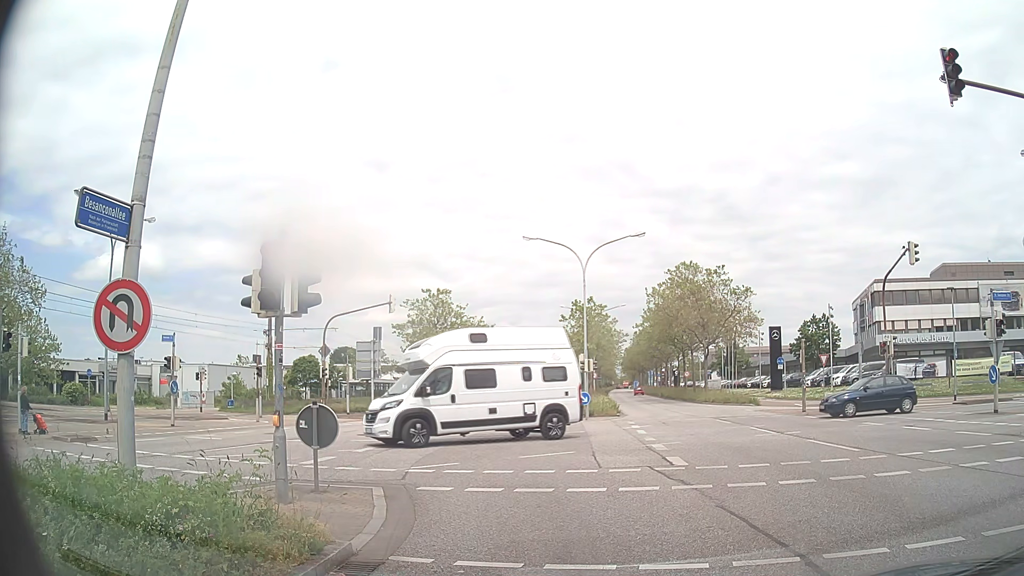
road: primary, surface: asphalt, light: Day
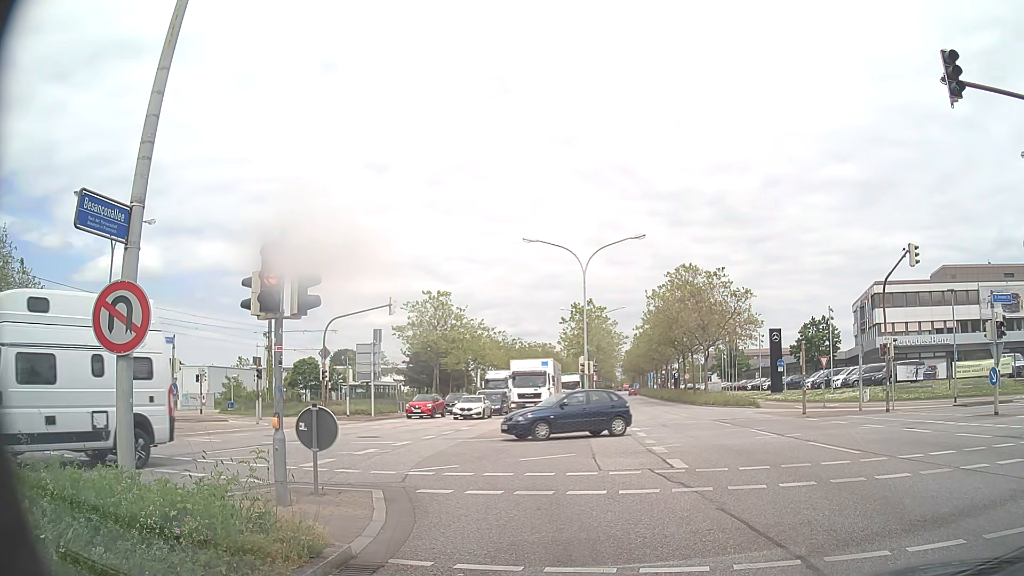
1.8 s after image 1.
(0.0, 0.0) m; 0°
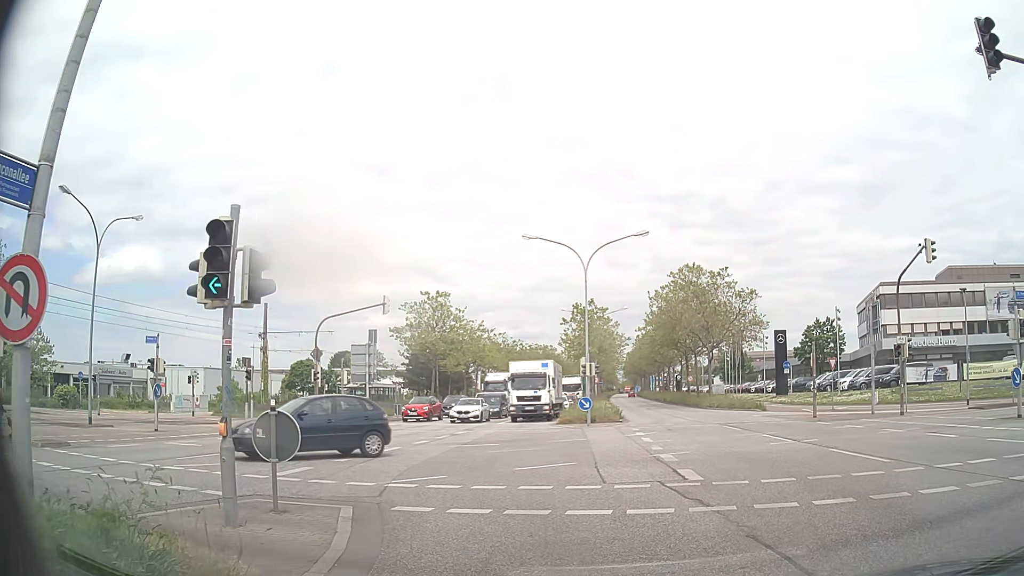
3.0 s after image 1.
(0.0, +1.5) m; -1°
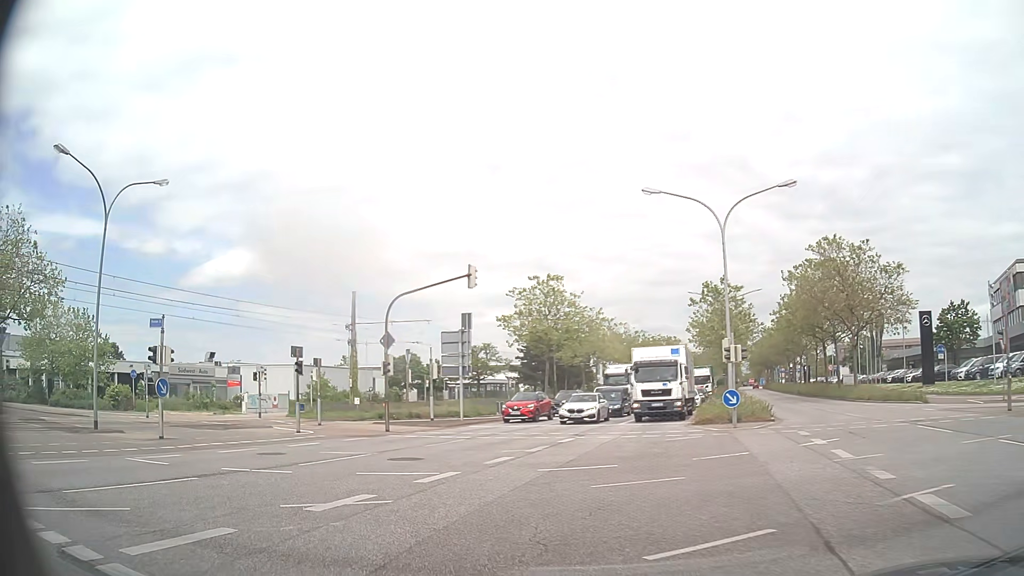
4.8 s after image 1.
(-0.4, +7.6) m; -10°
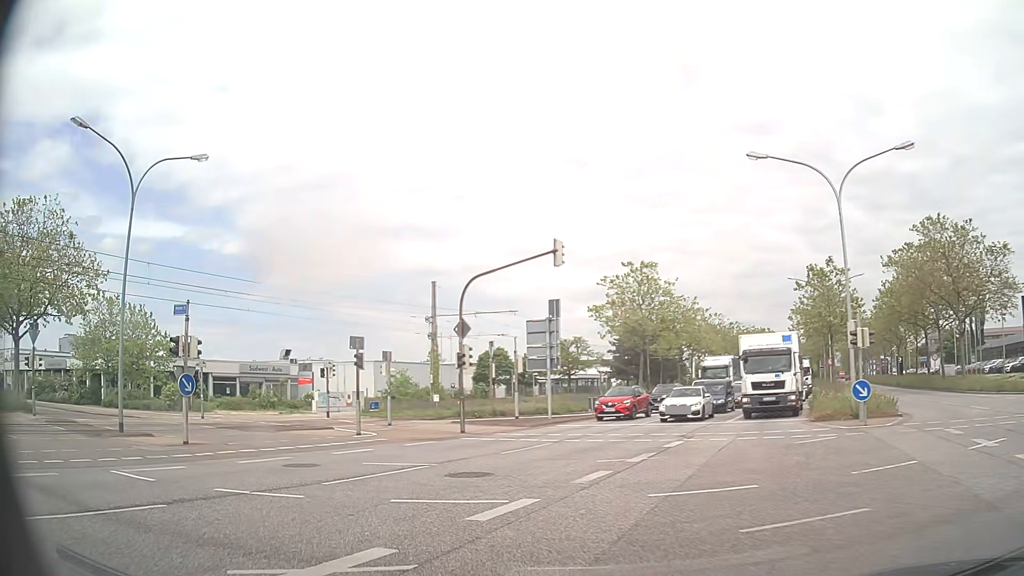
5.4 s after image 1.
(-0.2, +3.7) m; -7°
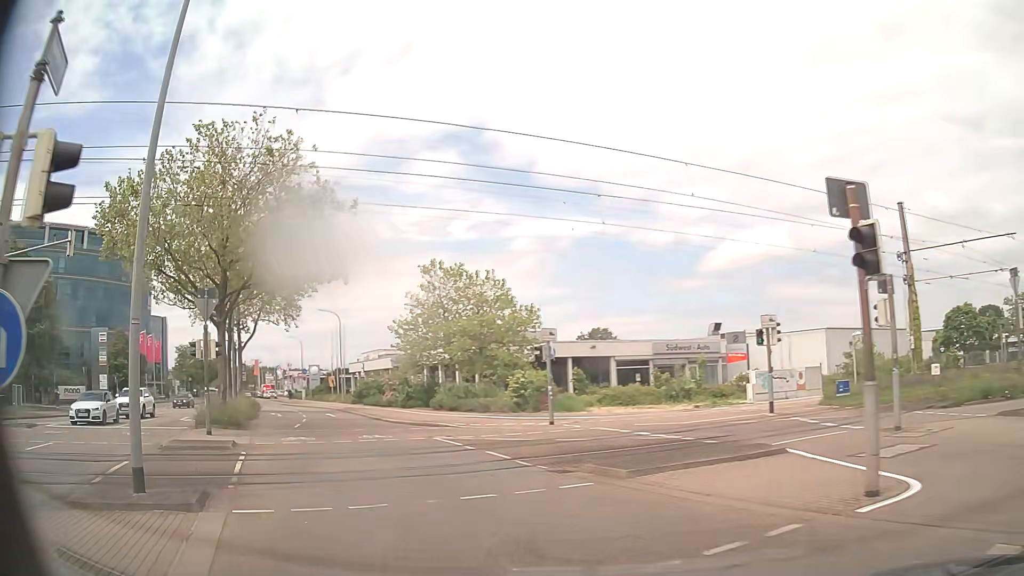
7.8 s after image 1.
(-5.1, +15.6) m; -38°
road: tertiary
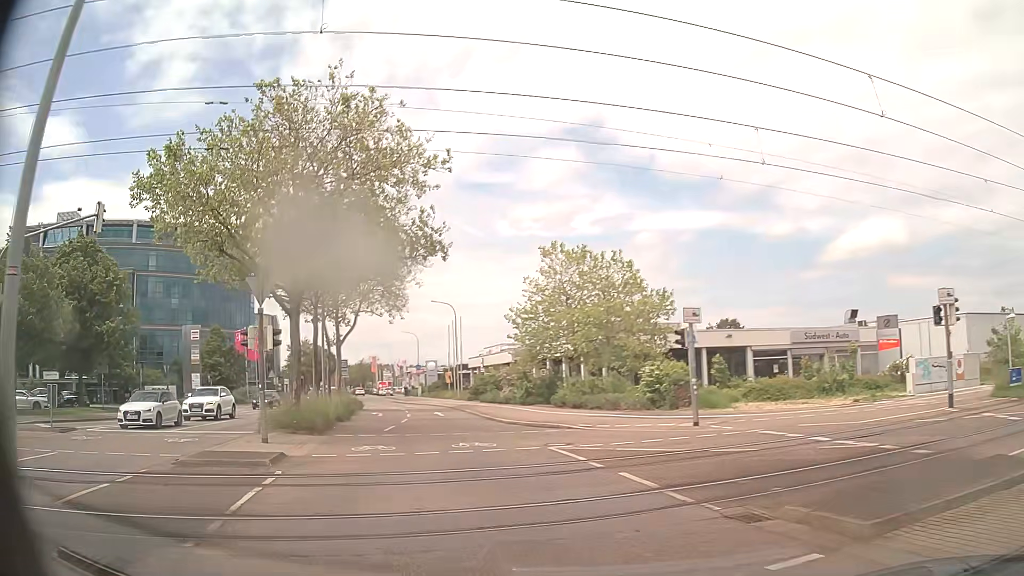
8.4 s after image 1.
(-0.4, +4.4) m; -10°
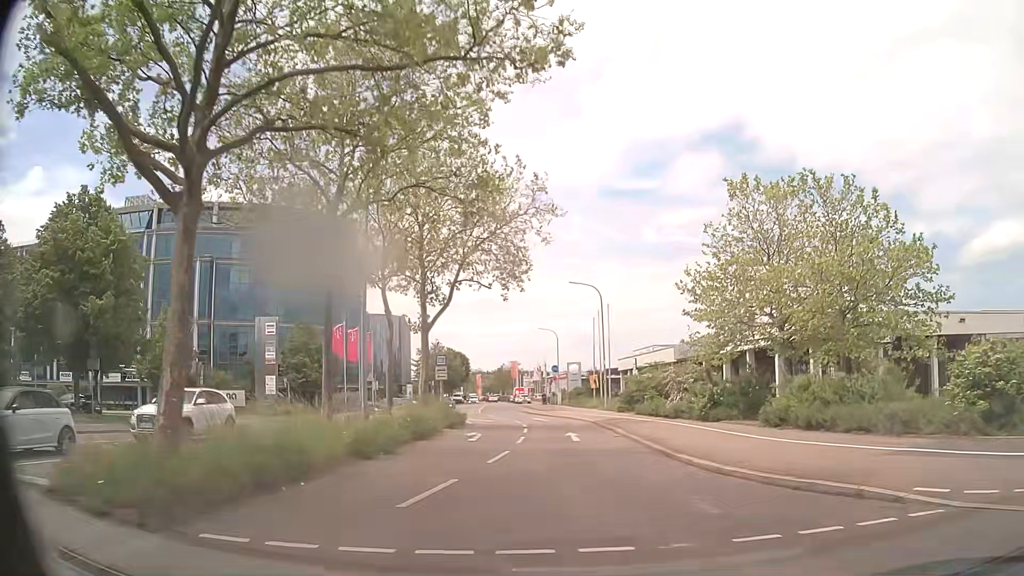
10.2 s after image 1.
(-2.3, +14.3) m; -13°
(0, +10) (0, +20) (-1, +30) (-3, +40) (-5, +50) (-7, +59) (-8, +69) (-9, +79) (-11, +89) (-12, +99) m
